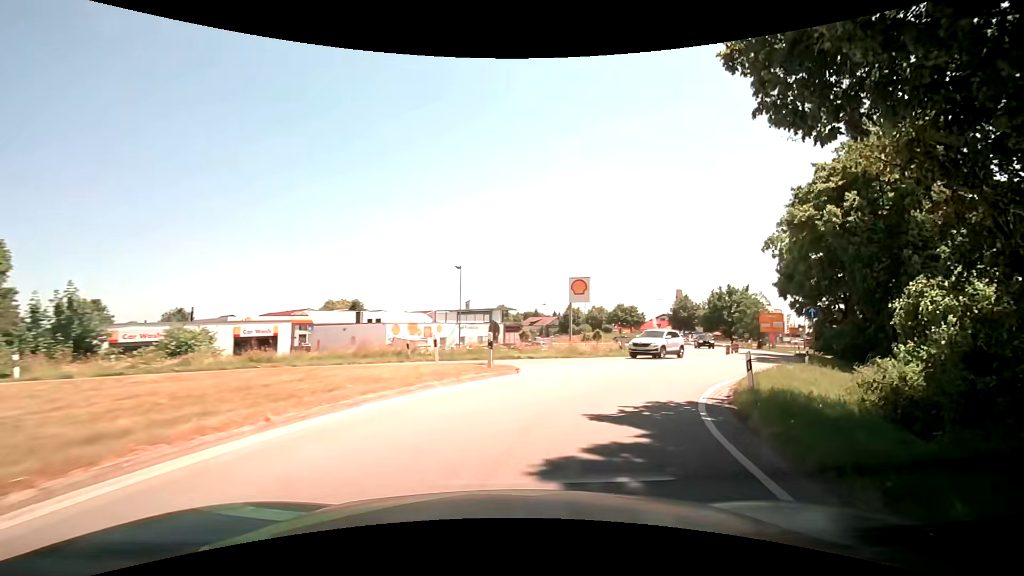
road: primary_link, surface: asphalt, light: Day
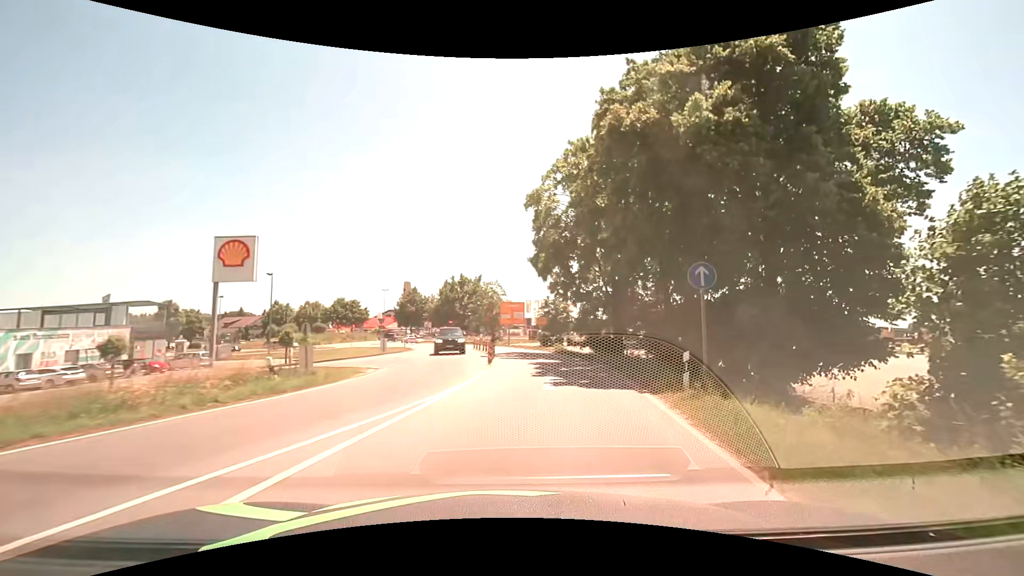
(+5.0, +17.3) m; +31°
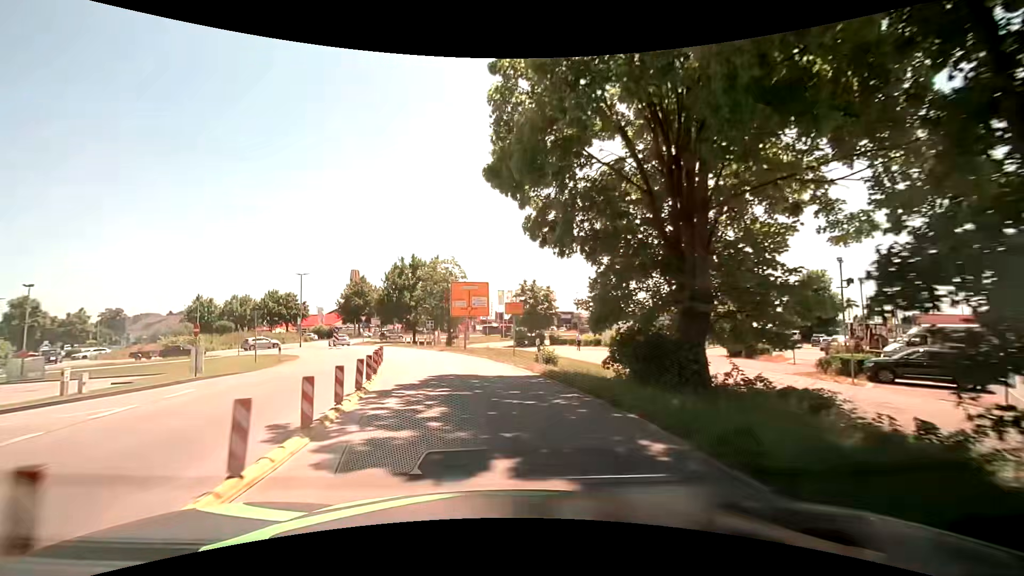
(+1.8, +19.9) m; +5°
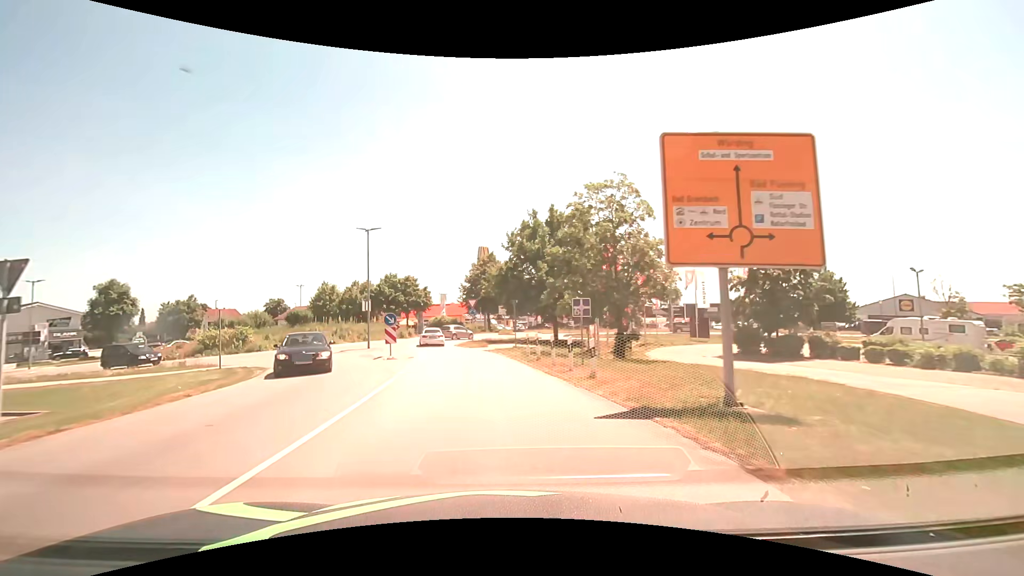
(-3.8, +26.7) m; -17°
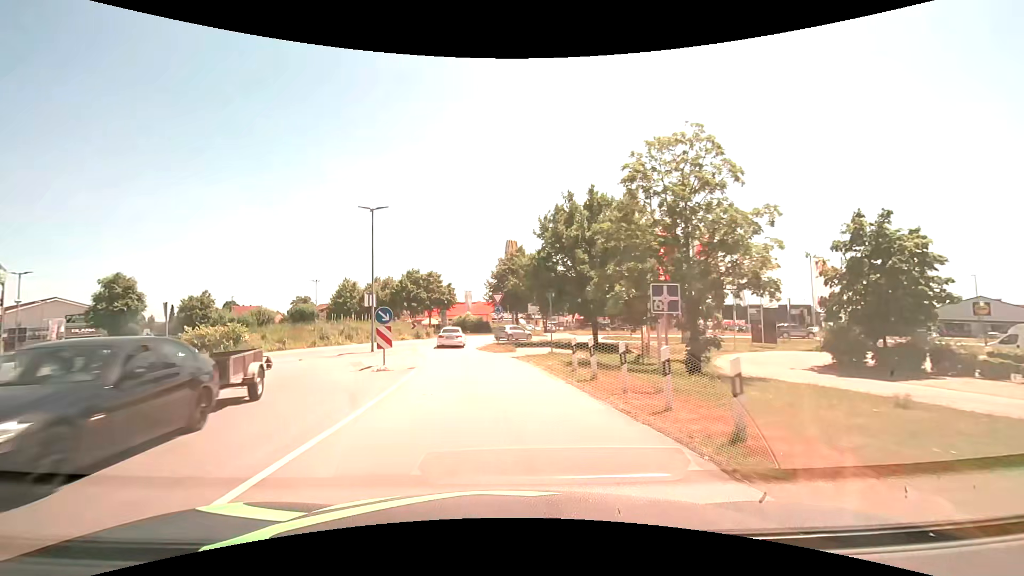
(-0.2, +6.3) m; -3°
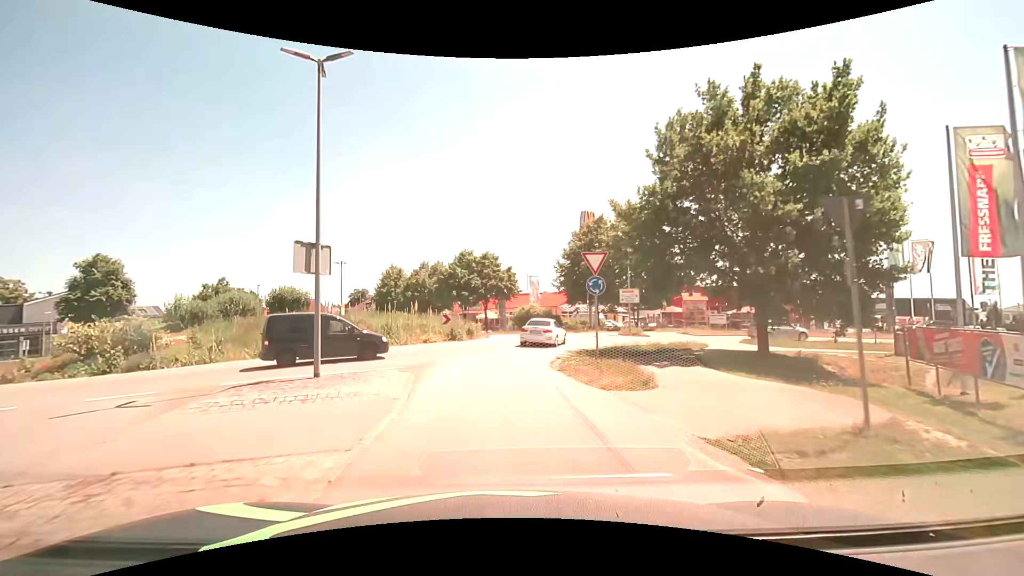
(-1.2, +16.6) m; -8°
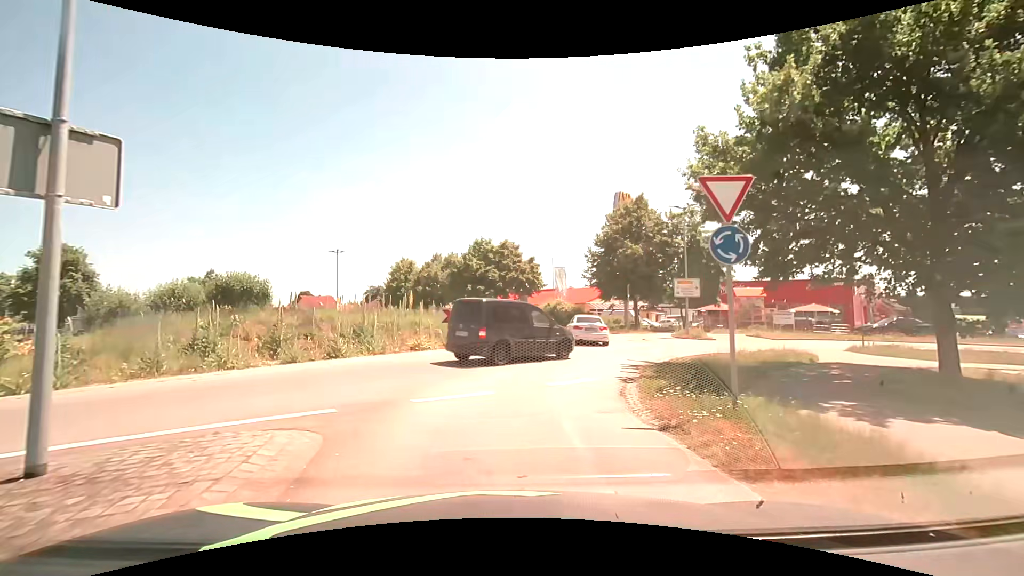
(-0.2, +7.8) m; -3°
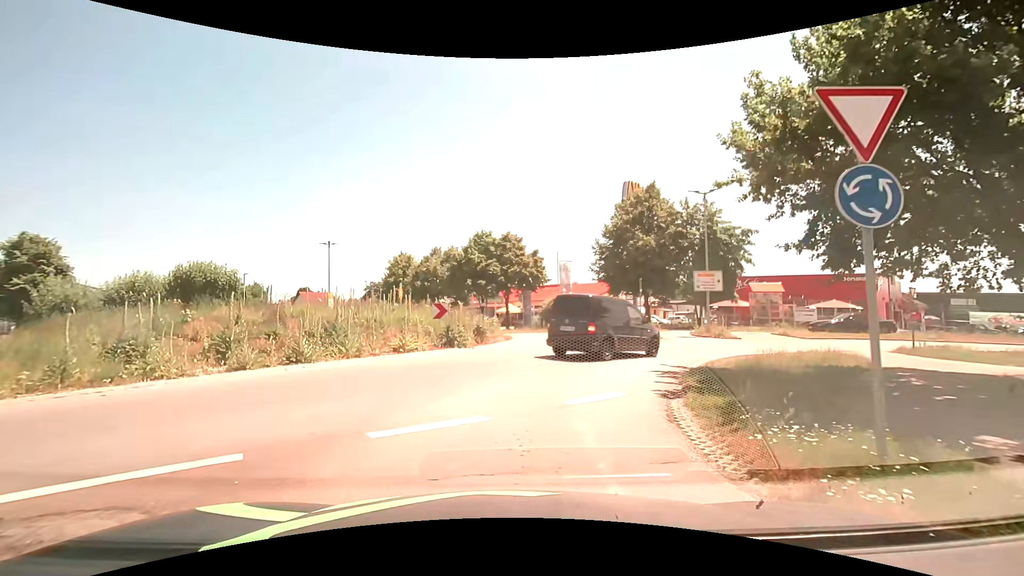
(0.0, +2.7) m; 0°
